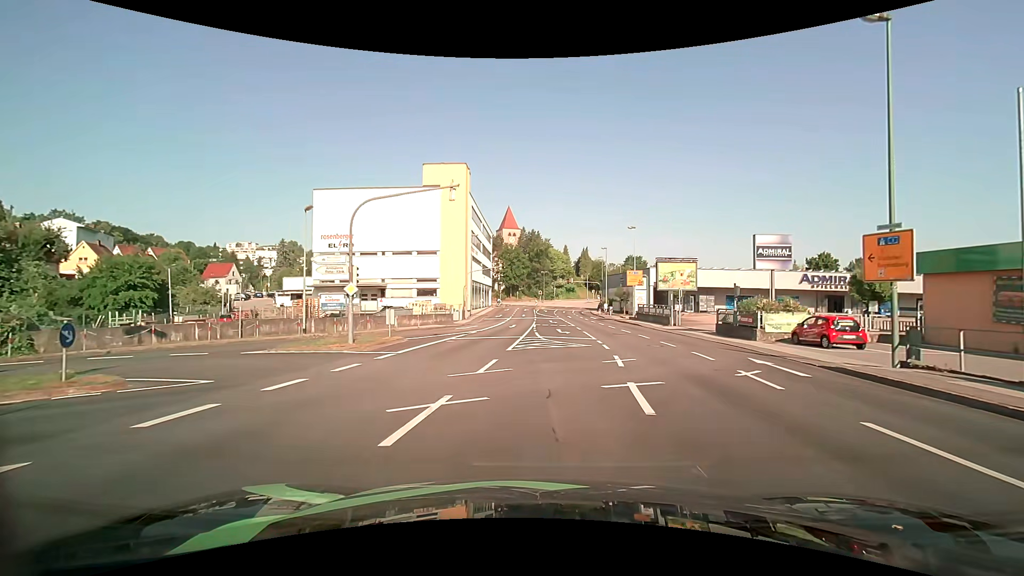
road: tertiary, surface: asphalt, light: Day
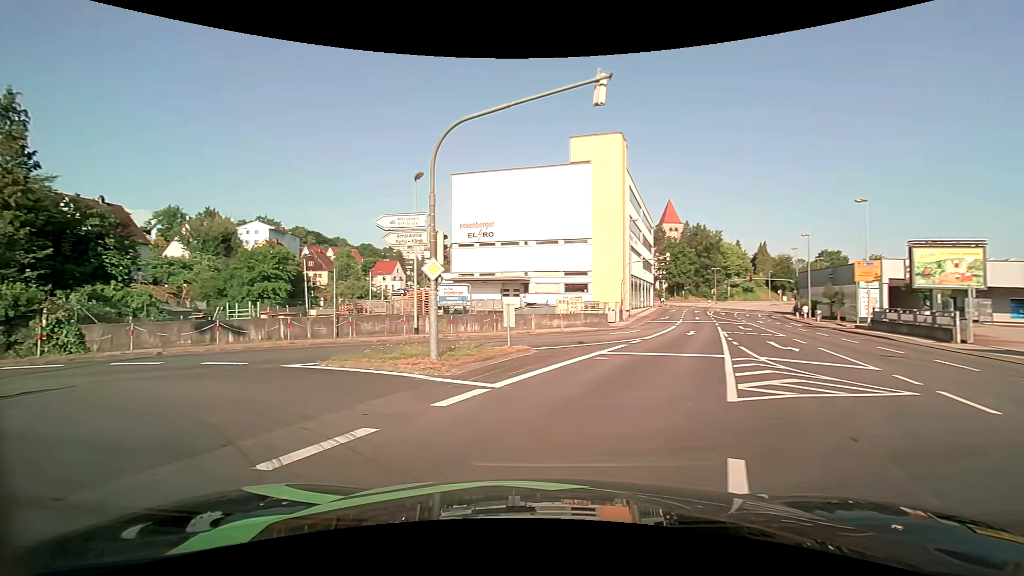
(-0.9, +9.0) m; -18°
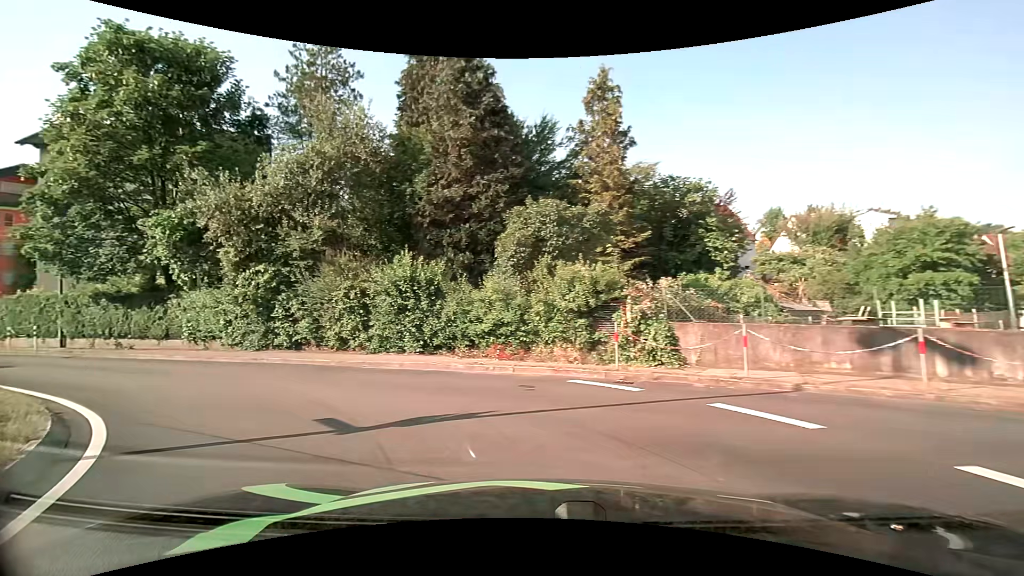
(-5.5, +9.8) m; -62°
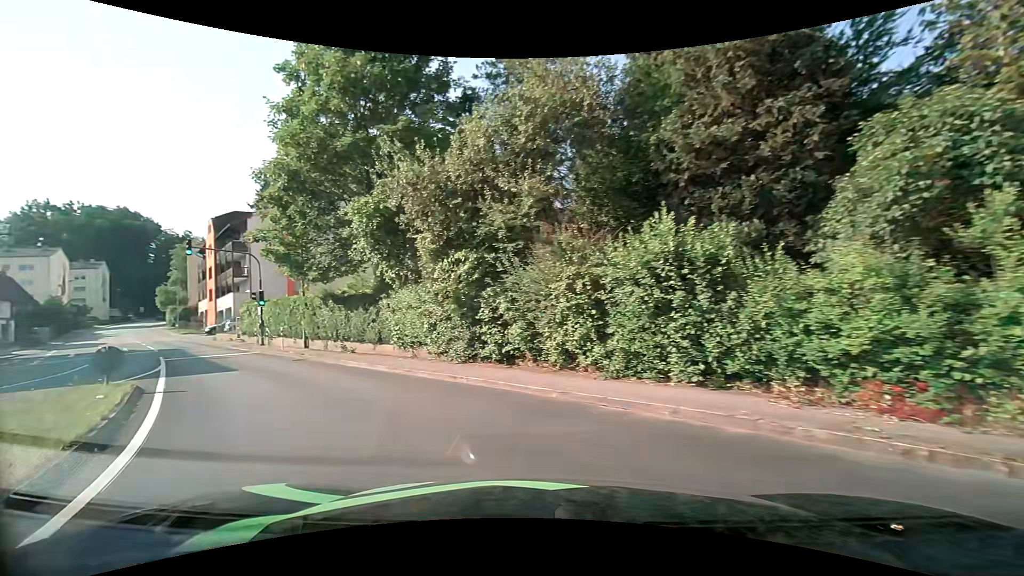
(-1.2, +5.8) m; -25°
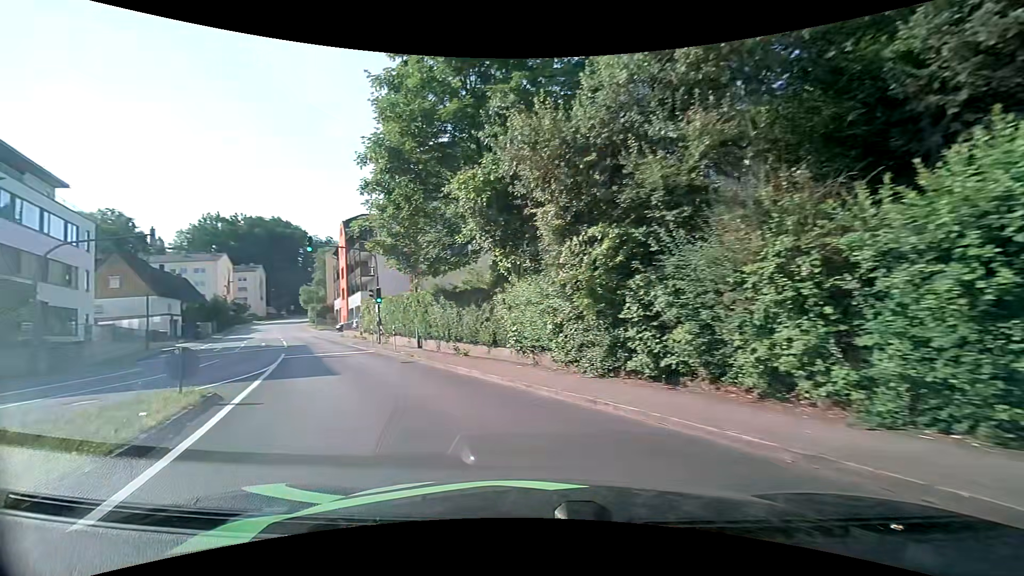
(-0.4, +3.3) m; -13°
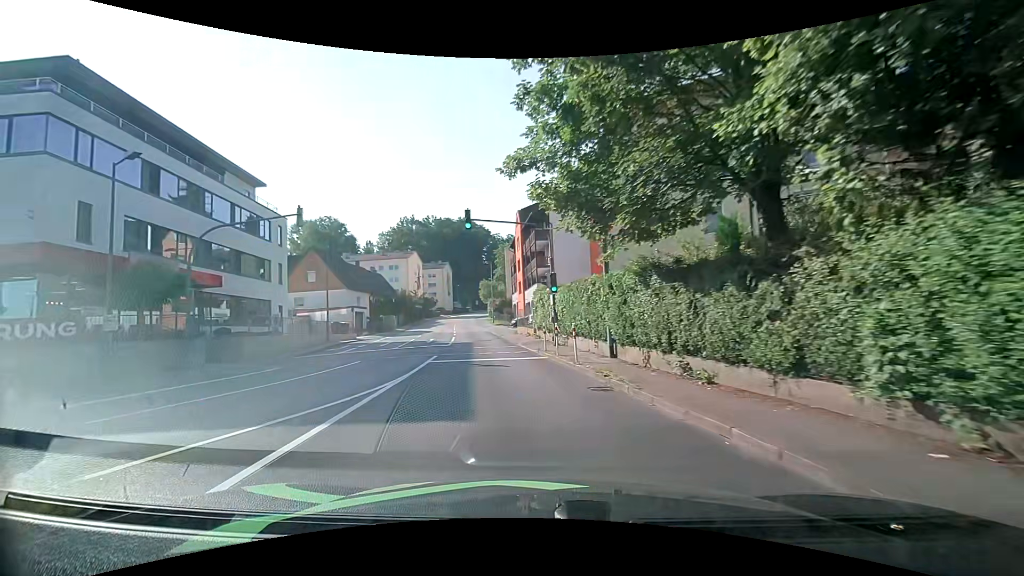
(-1.6, +7.4) m; -21°
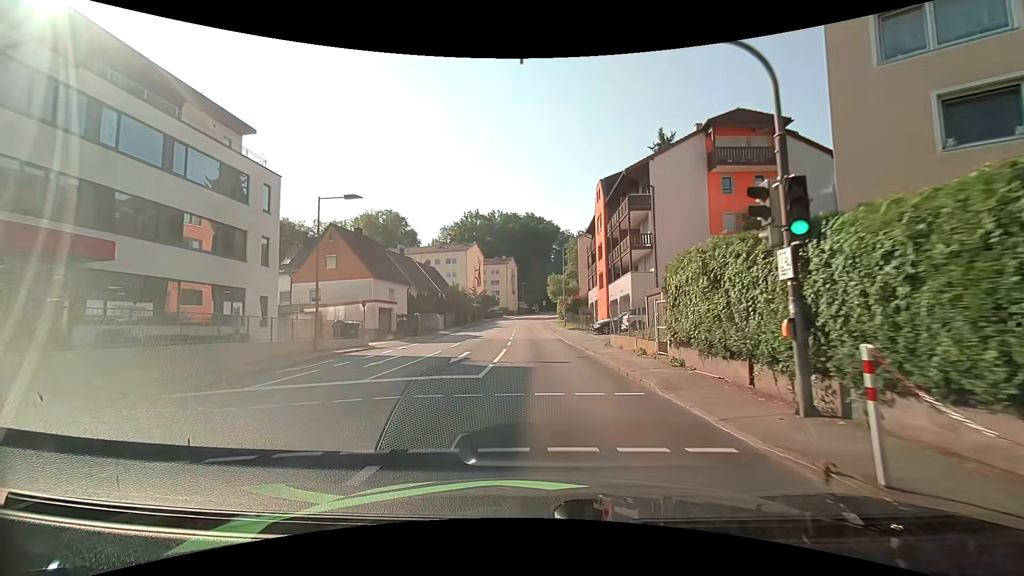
(-1.6, +14.8) m; -8°
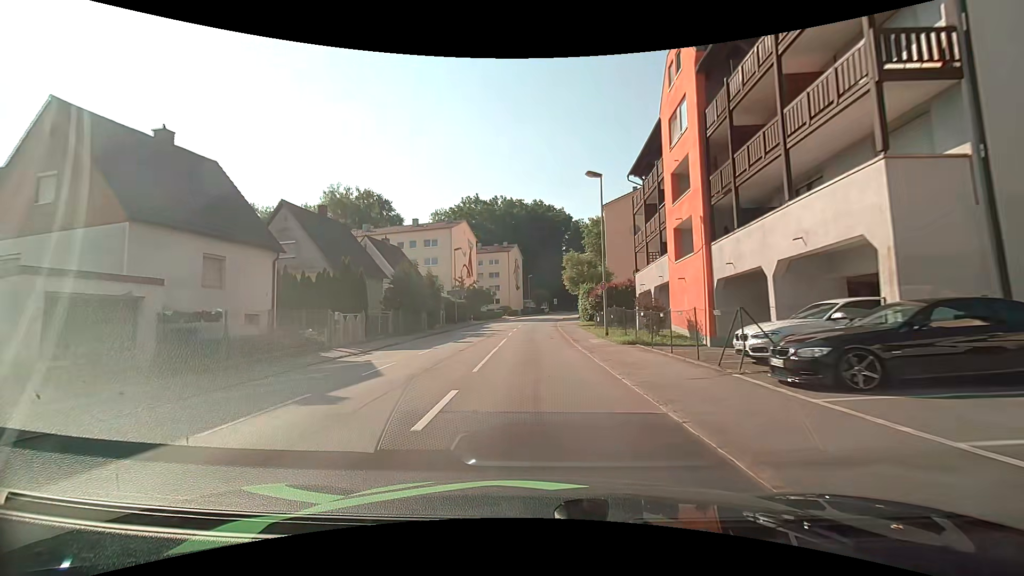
(-0.3, +25.7) m; -1°
(0, +10) (0, +20) (0, +30) (0, +40) (0, +50) (0, +60) (+1, +70) (+3, +80) (+4, +90) (+6, +100) m
